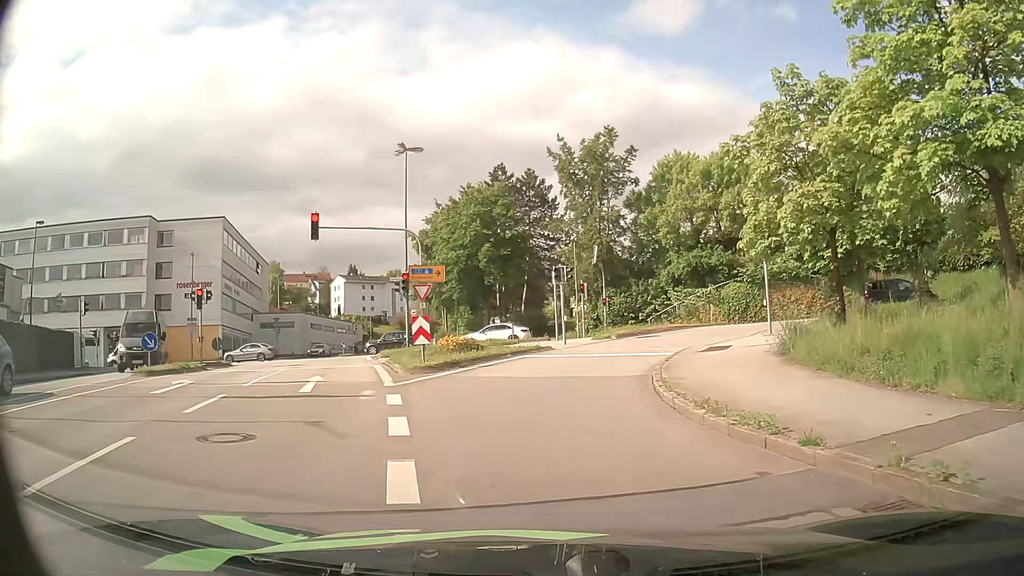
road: tertiary_link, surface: asphalt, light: Day
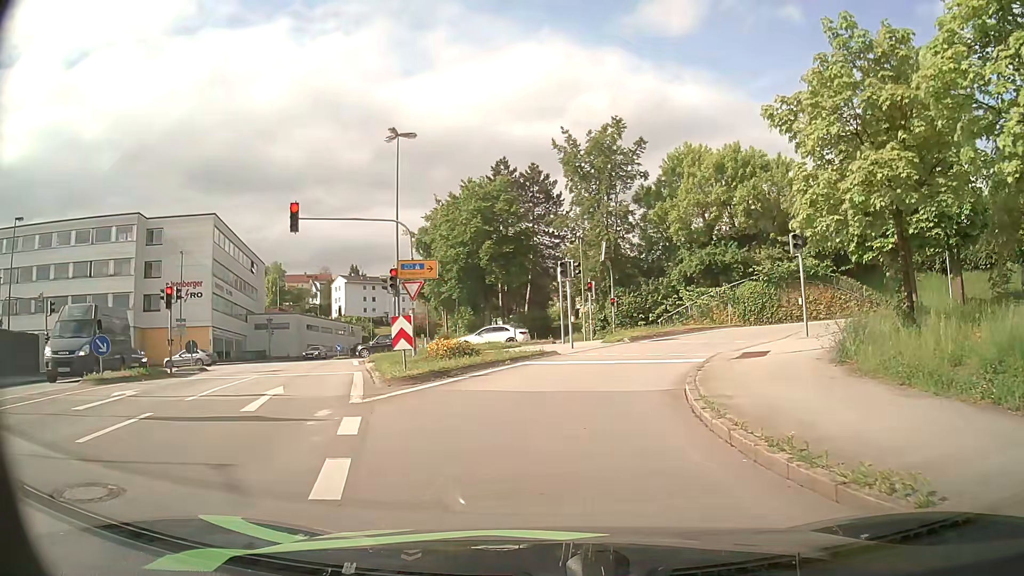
(0.0, +2.9) m; -1°
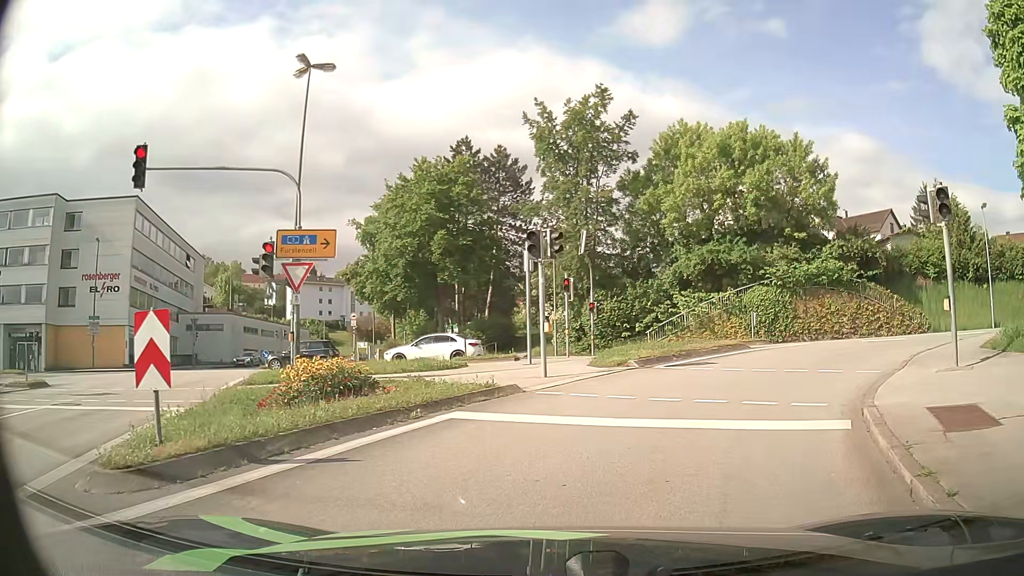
(+0.1, +9.1) m; +4°
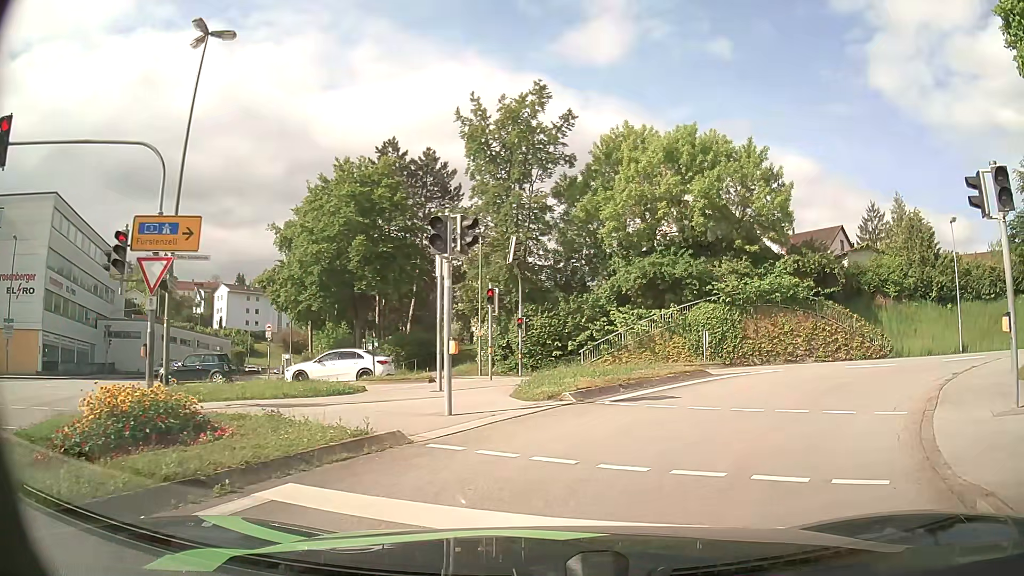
(+0.1, +3.7) m; +5°
(+2, +10) (+8, +17) (+18, +19) (+28, +18) (+38, +16) (+48, +15) (+58, +15) (+68, +15) (+78, +16) (+88, +17) m
